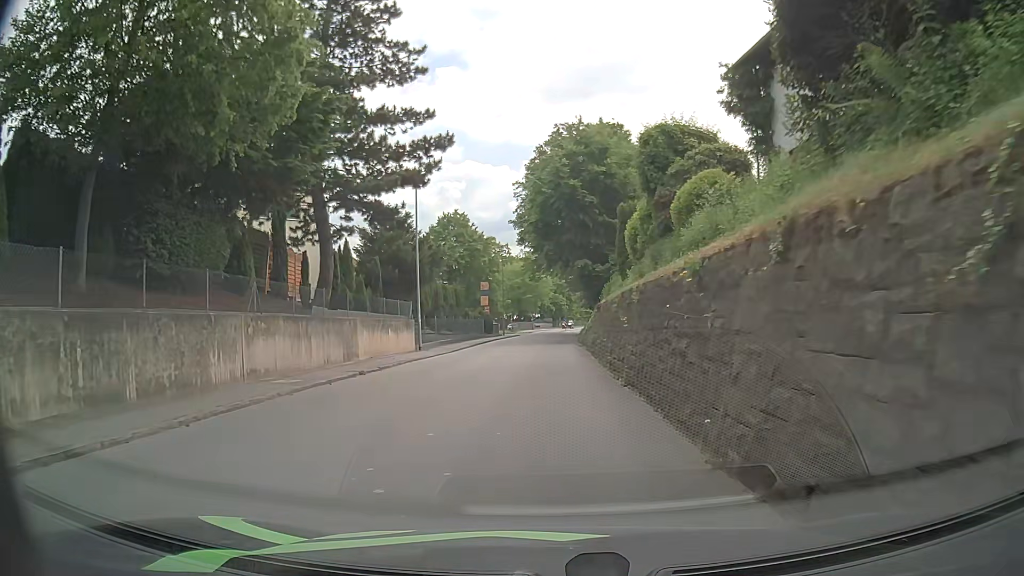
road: tertiary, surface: asphalt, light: Day
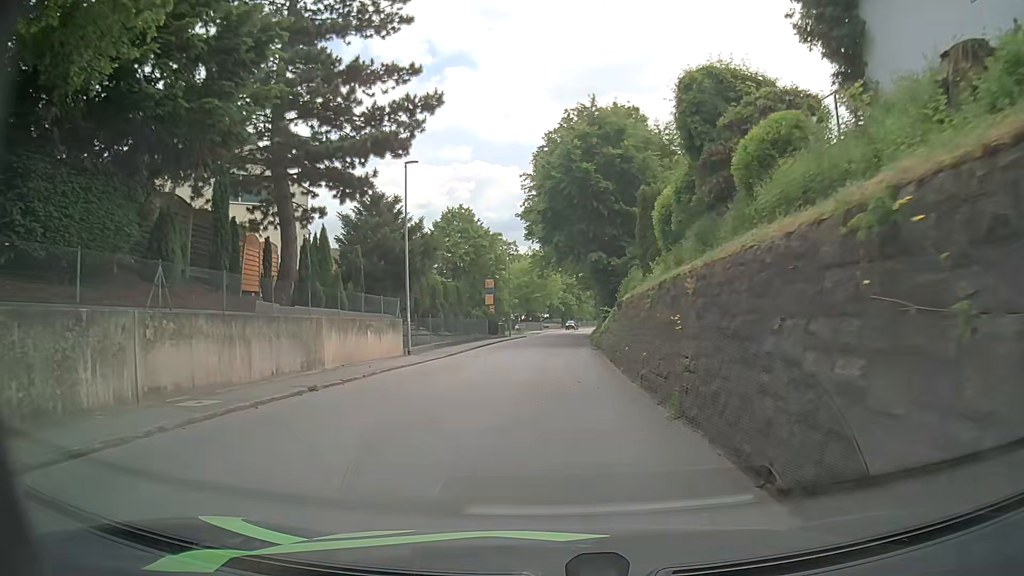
(0.0, +4.6) m; -1°
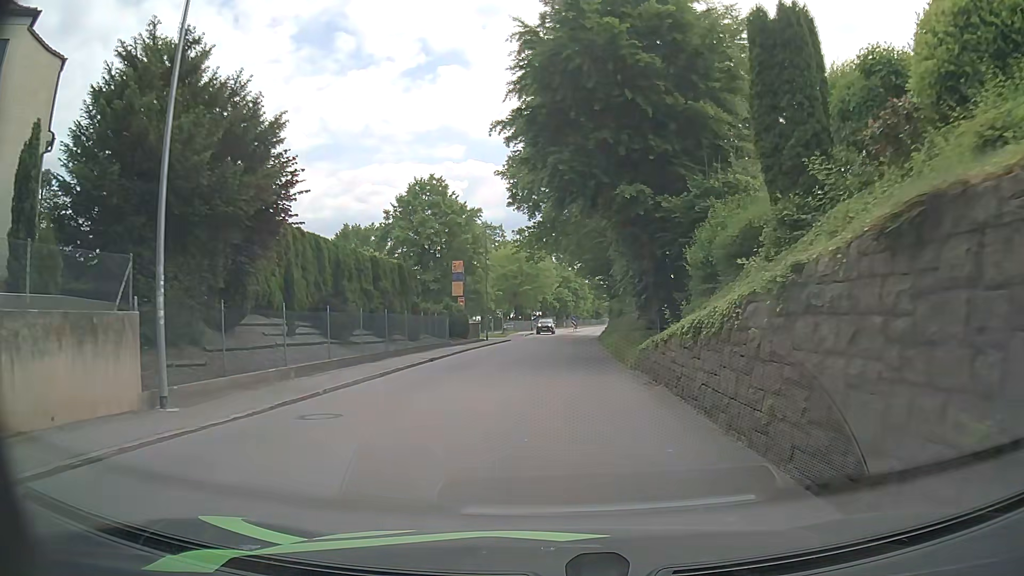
(+0.1, +18.6) m; 0°
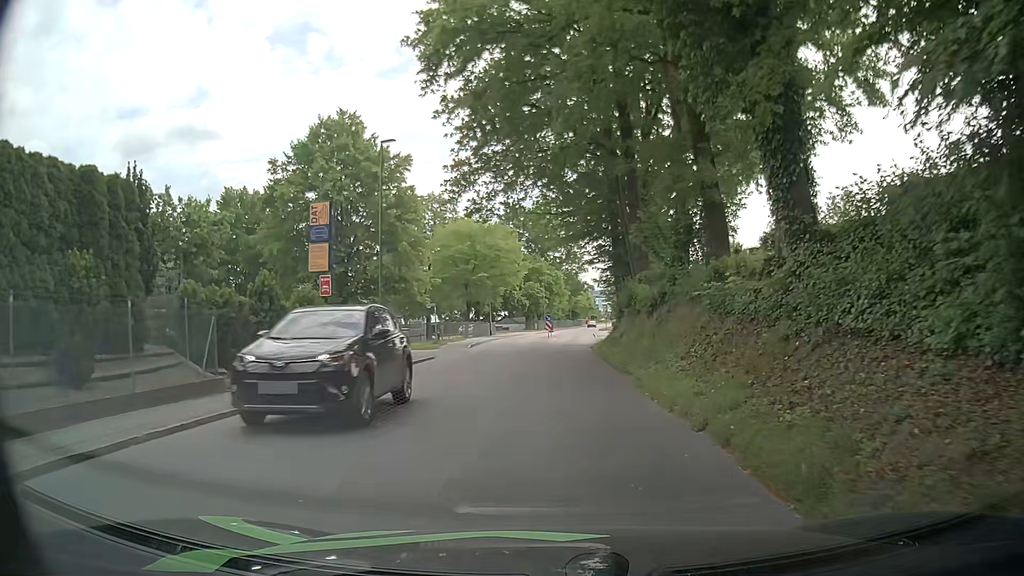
(+0.8, +24.0) m; +2°
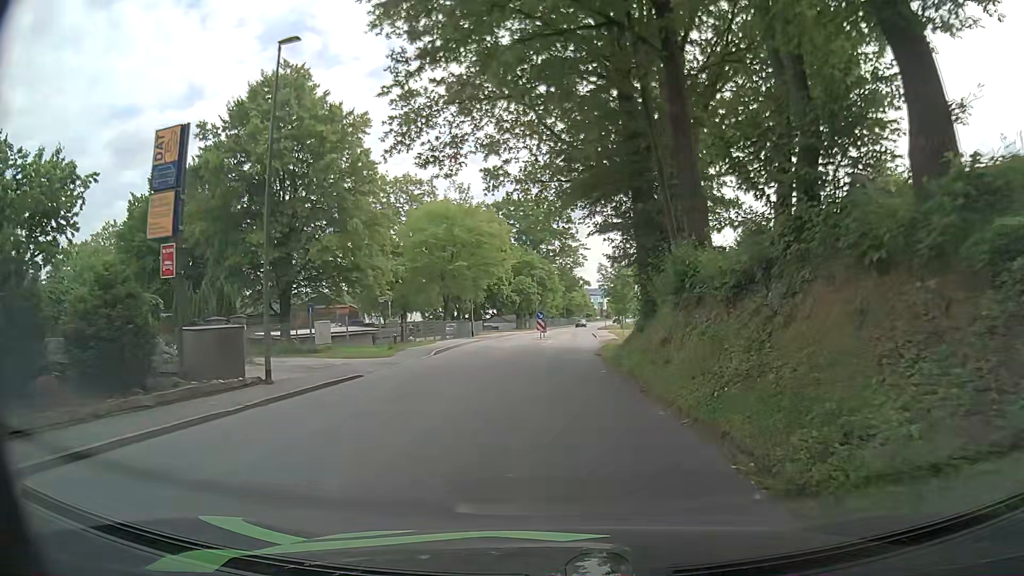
(+0.2, +9.9) m; +1°
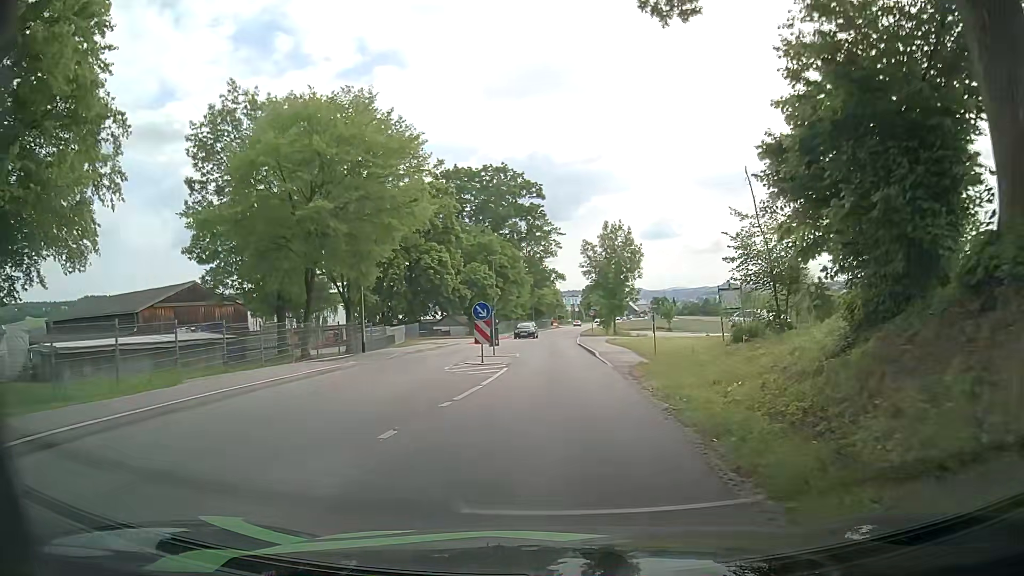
(+0.6, +25.6) m; +4°
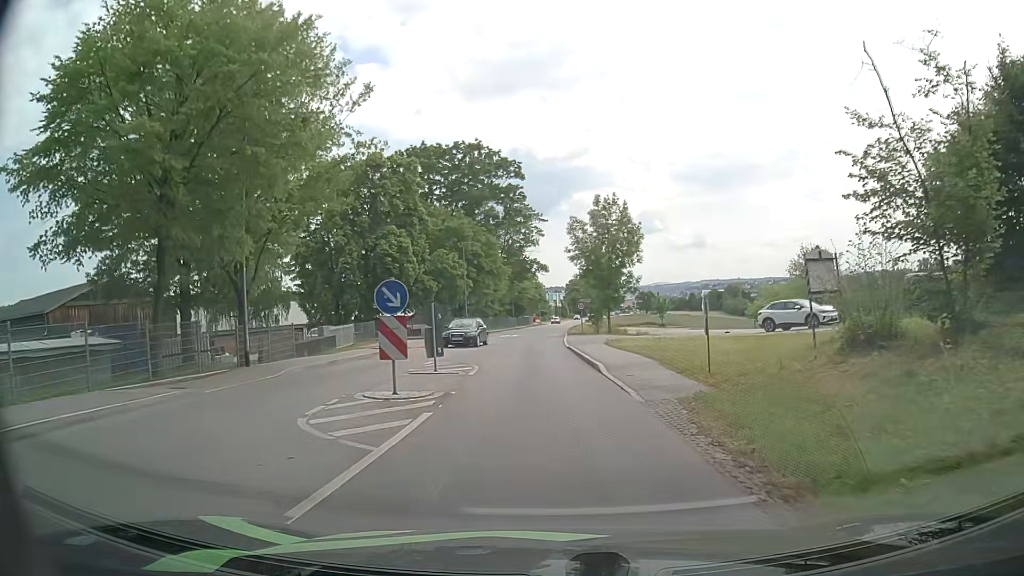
(0.0, +10.5) m; 0°
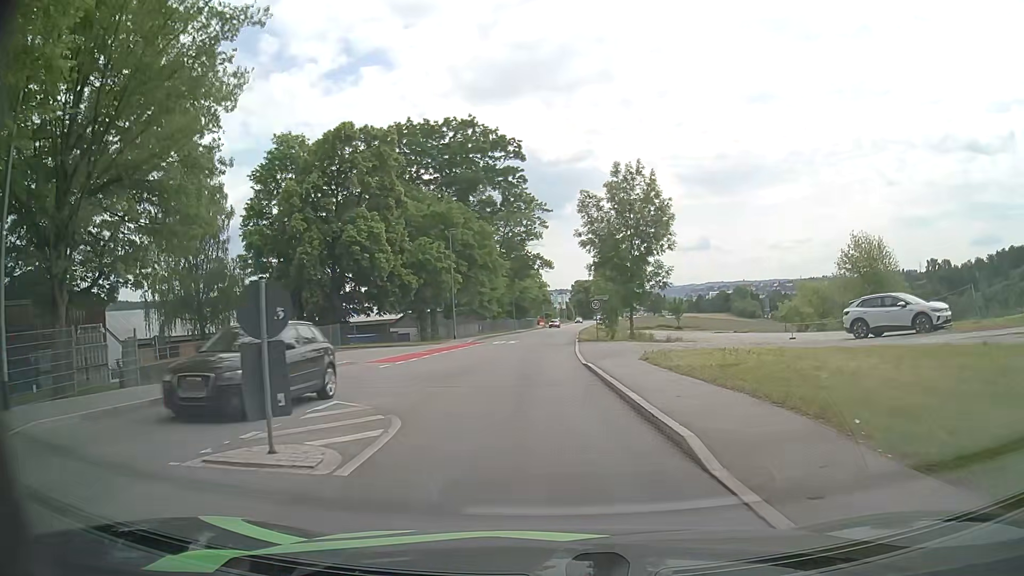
(+0.1, +10.6) m; +1°
(0, +10) (-1, +20) (-1, +30) (-1, +40) (-1, +50) (0, +60) (+1, +70) (+2, +80) (+2, +90) (+3, +100) m
